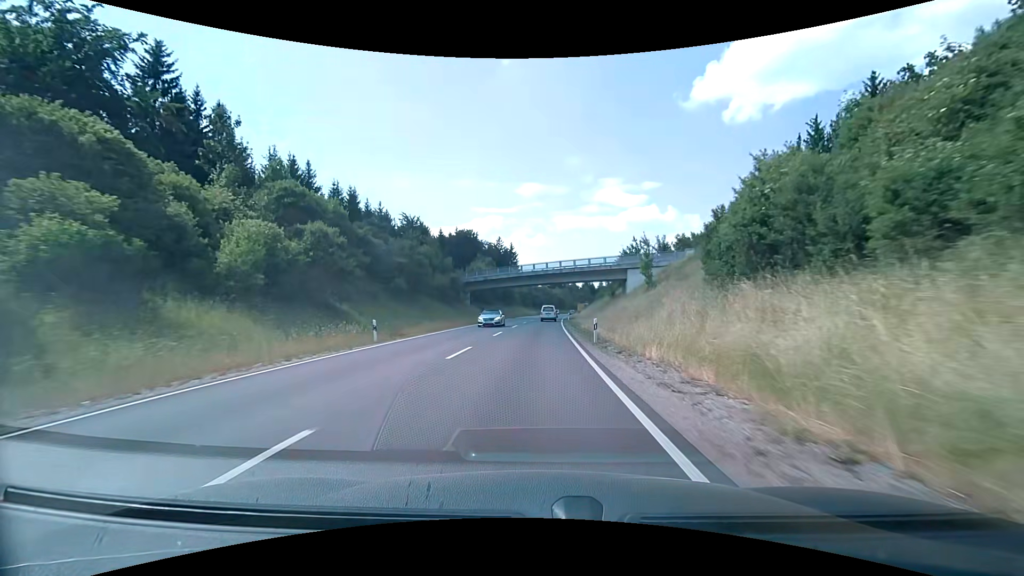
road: primary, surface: asphalt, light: Day
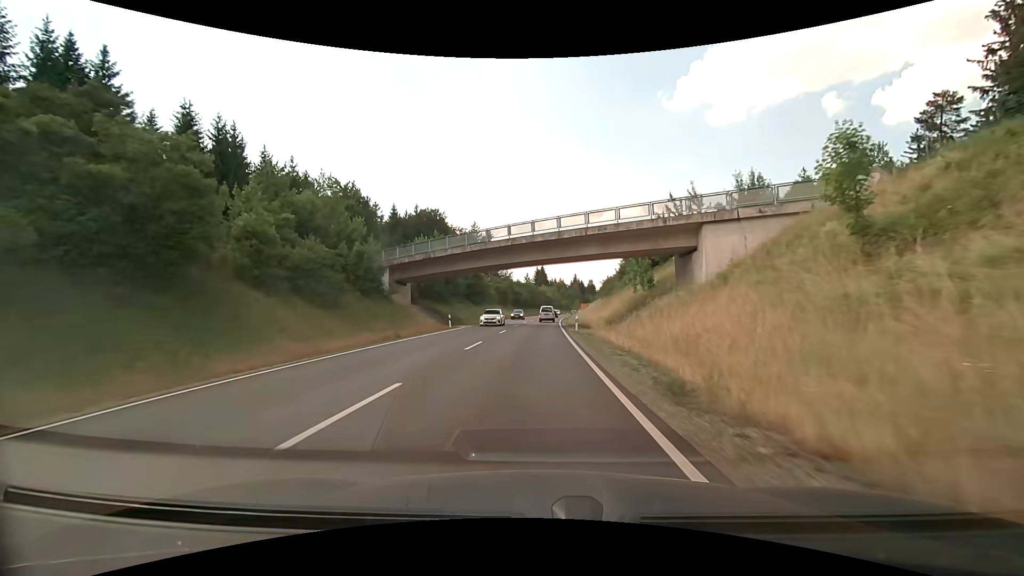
(+0.4, +32.8) m; +2°
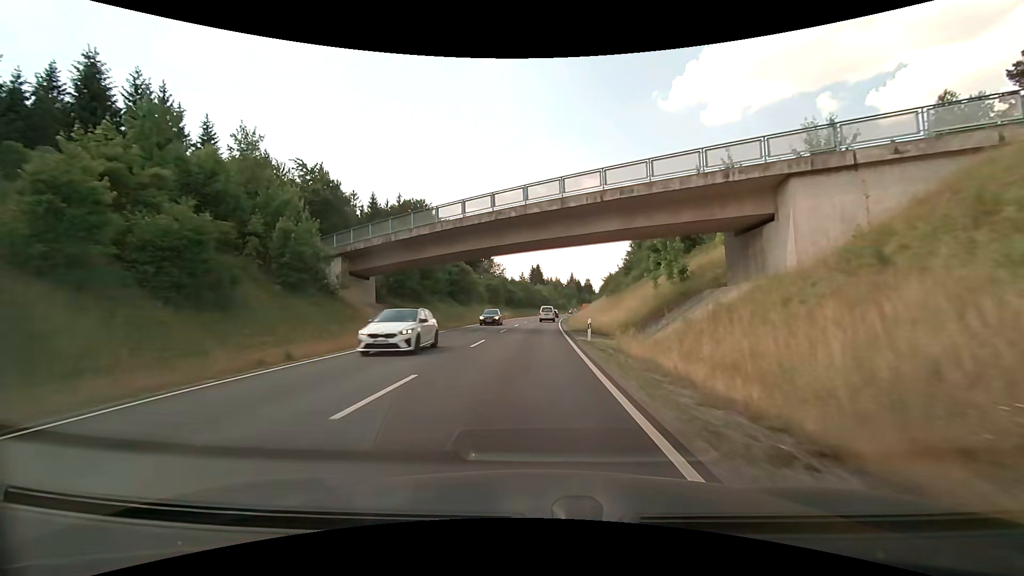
(0.0, +10.7) m; +1°
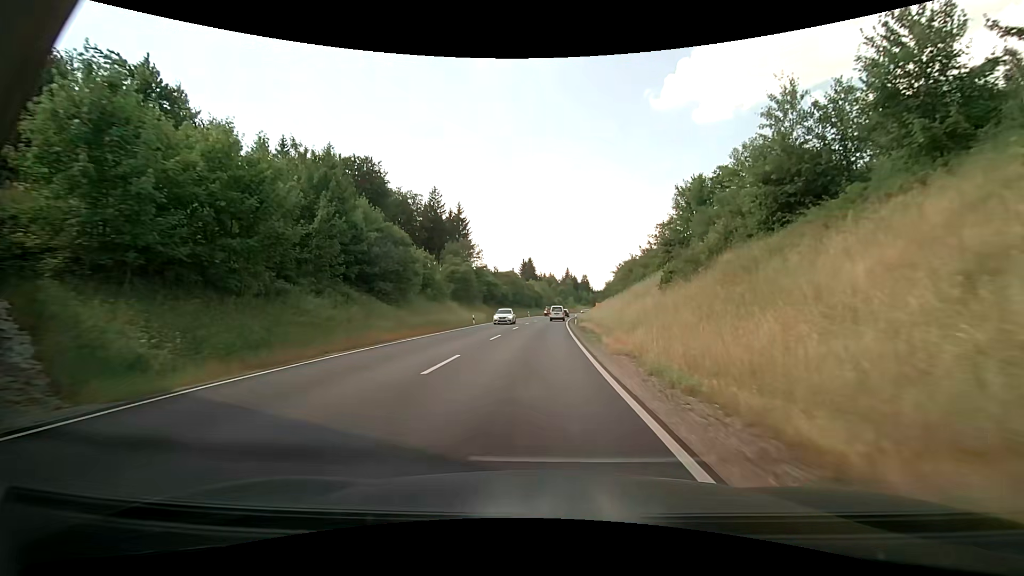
(+0.1, +32.1) m; 0°
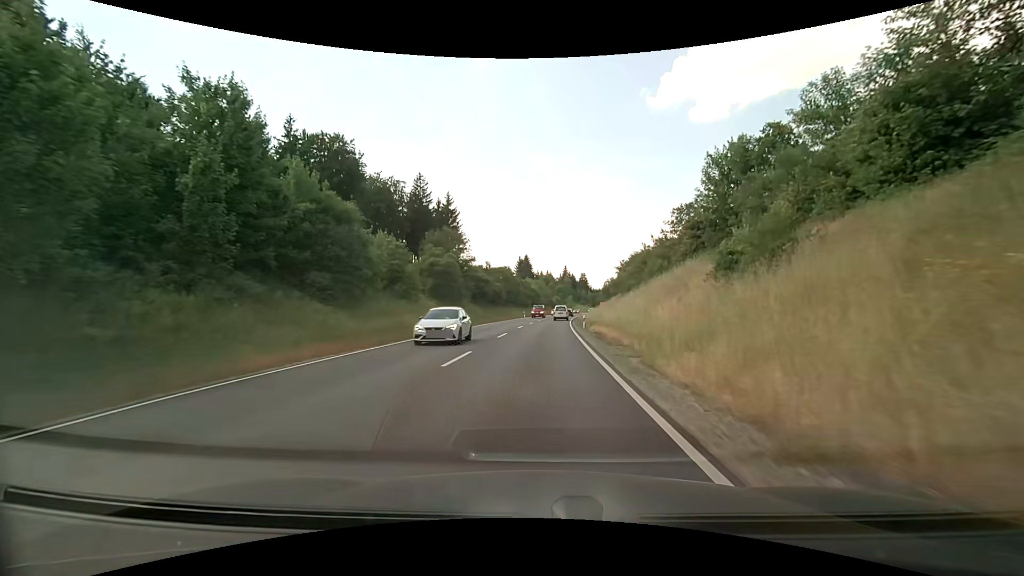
(0.0, +10.8) m; +1°
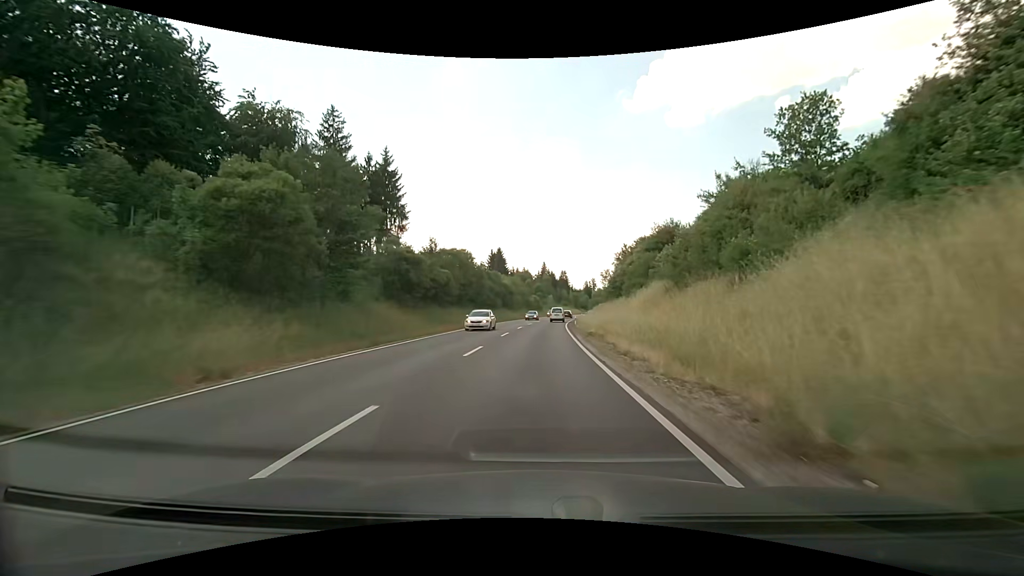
(+0.5, +33.0) m; +2°
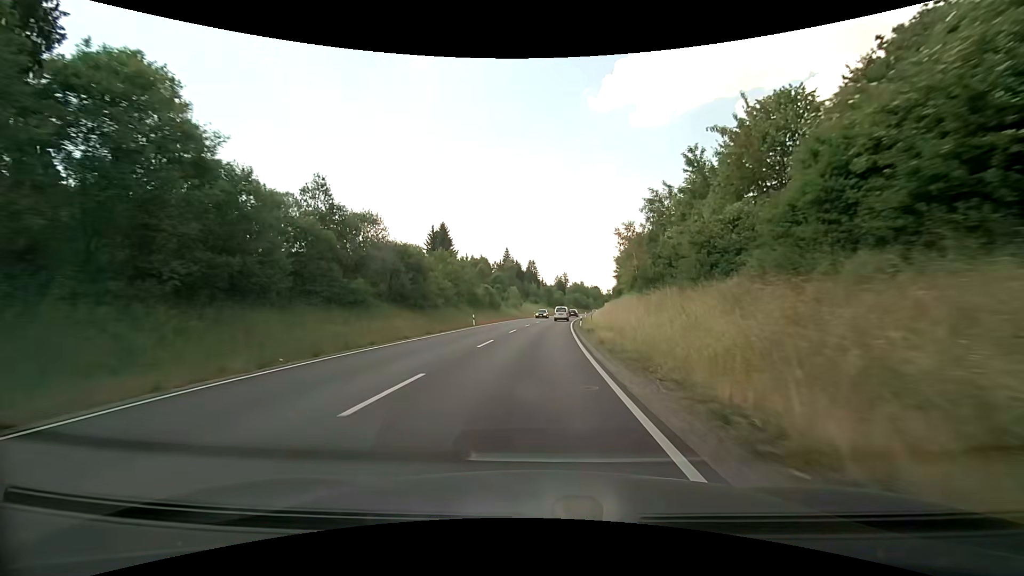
(+2.0, +57.1) m; +4°
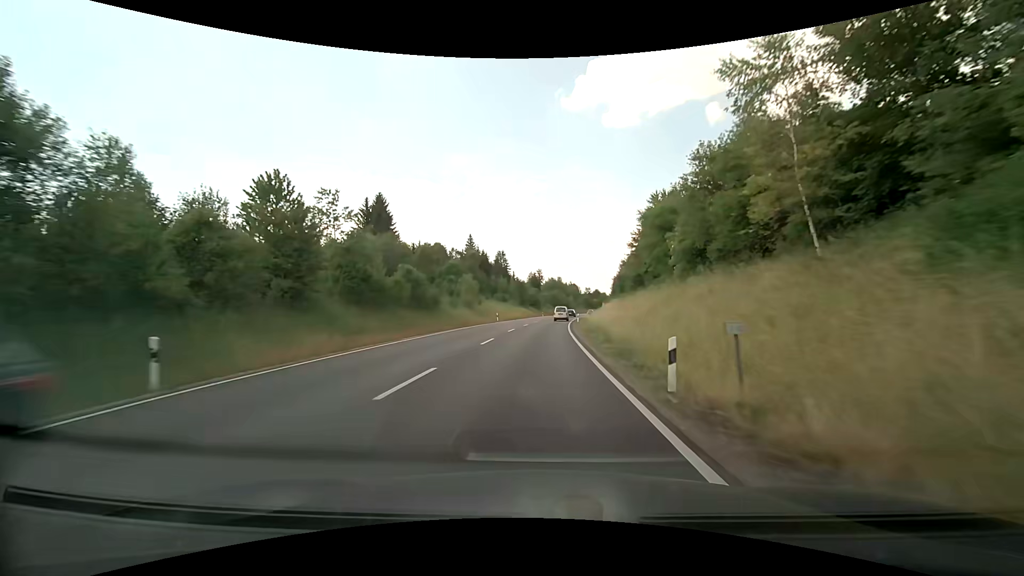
(+0.9, +35.2) m; +3°
(0, +10) (0, +20) (+1, +30) (+1, +40) (+2, +50) (+3, +60) (+3, +70) (+4, +80) (+6, +90) (+7, +100) m
